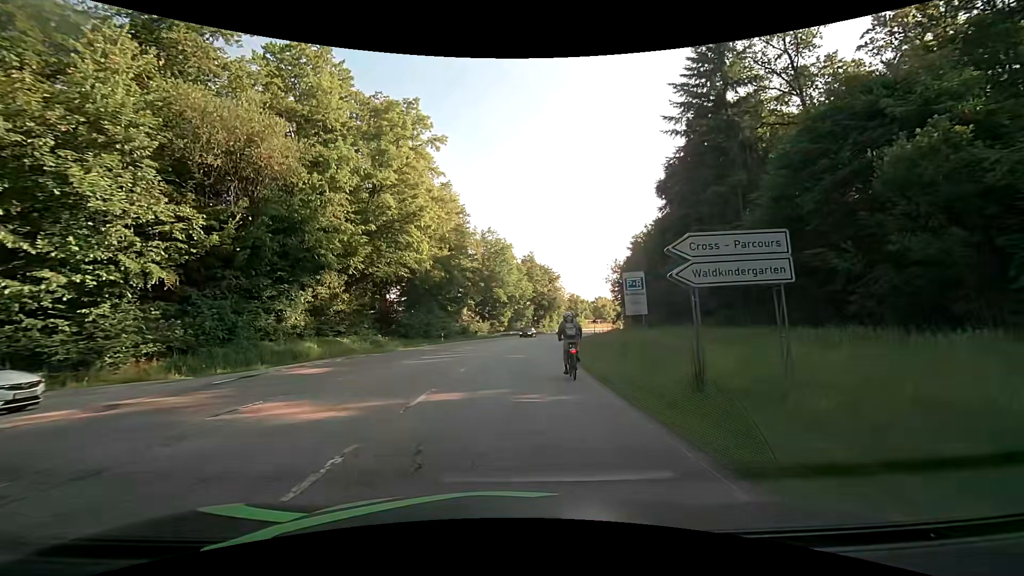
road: secondary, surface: asphalt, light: Day
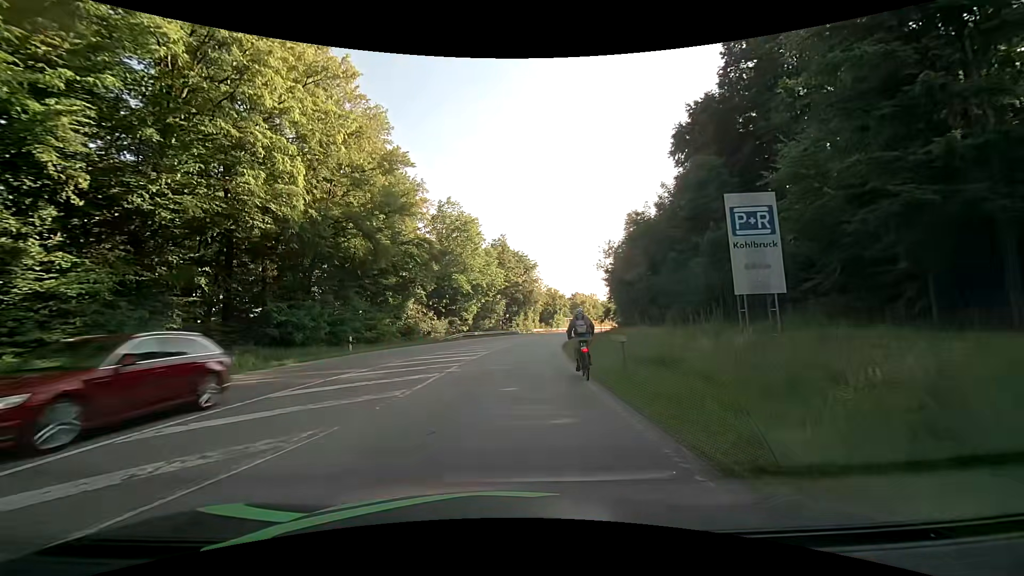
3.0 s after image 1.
(+0.8, +21.2) m; +4°
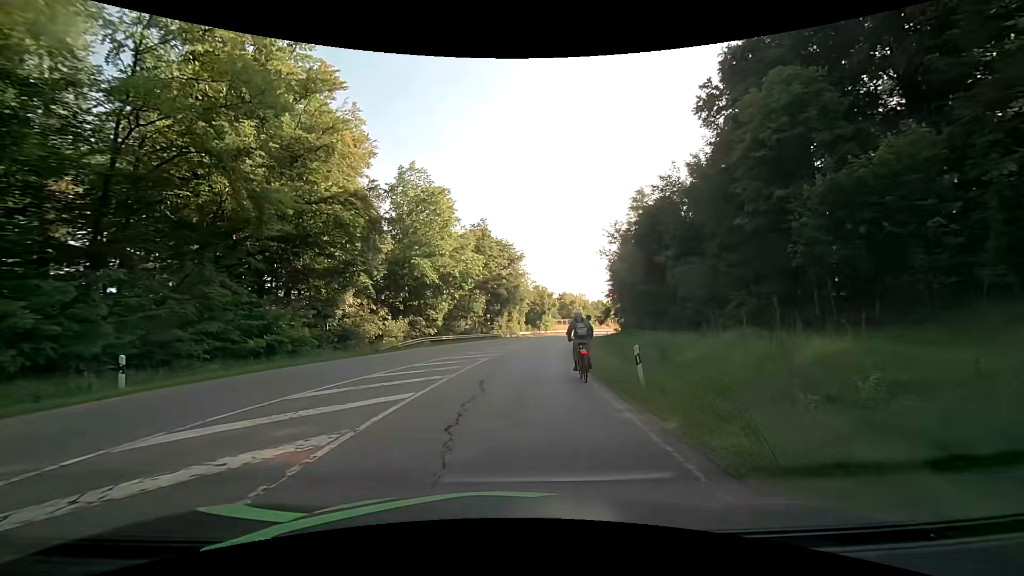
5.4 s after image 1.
(+0.2, +16.0) m; +2°
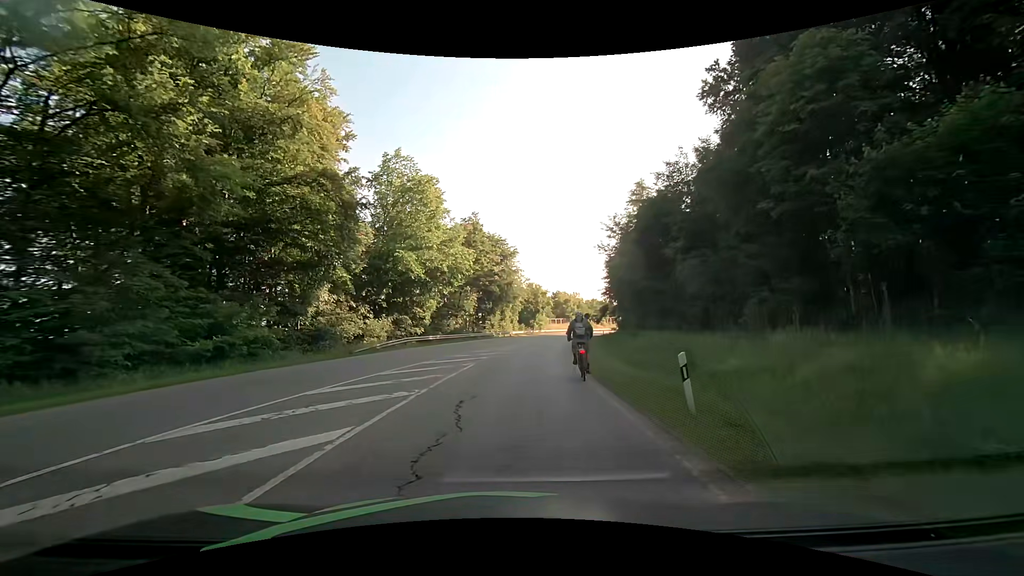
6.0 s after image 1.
(0.0, +3.8) m; 0°
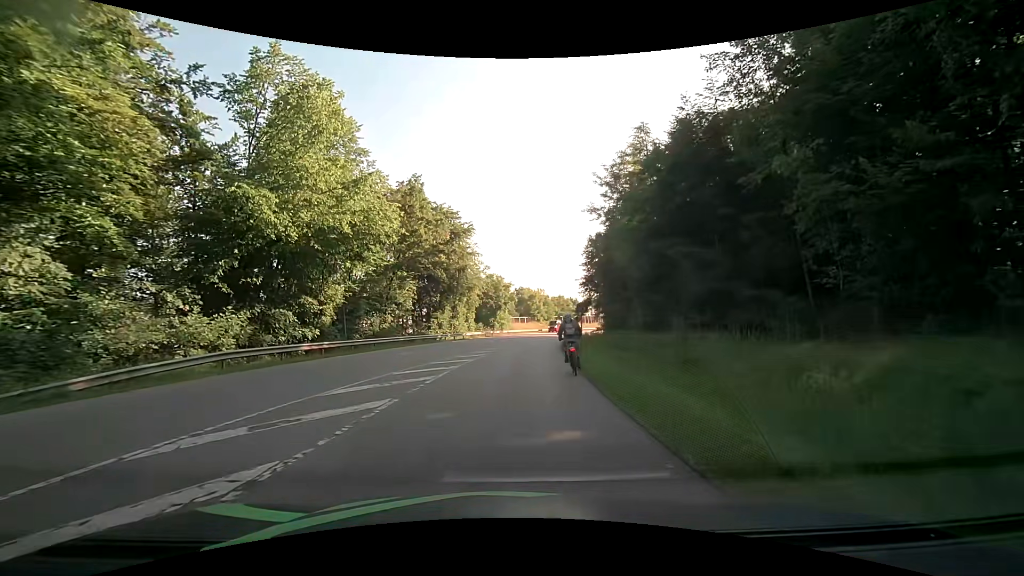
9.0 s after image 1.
(+1.2, +19.0) m; +6°
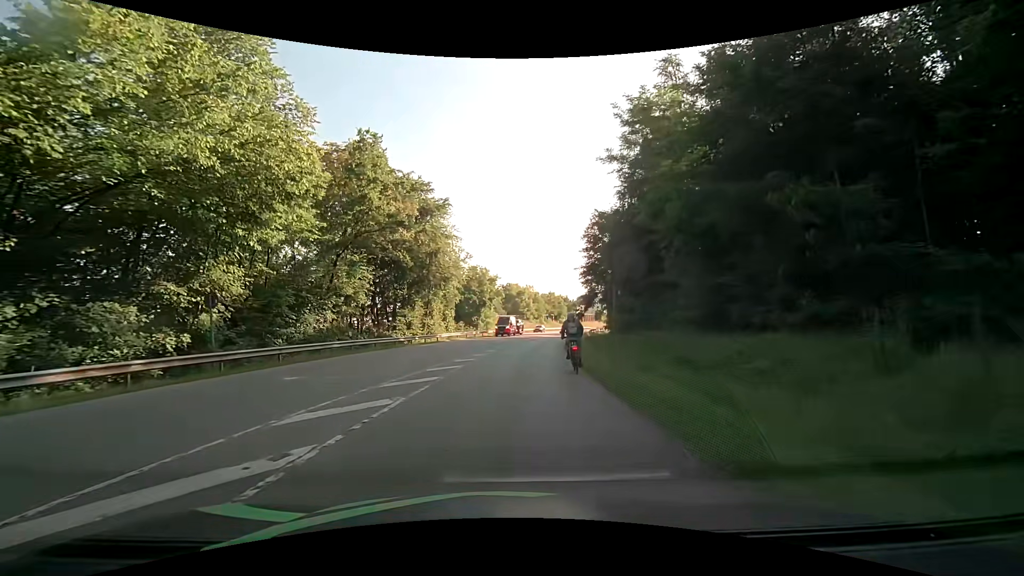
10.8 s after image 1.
(0.0, +12.2) m; +1°
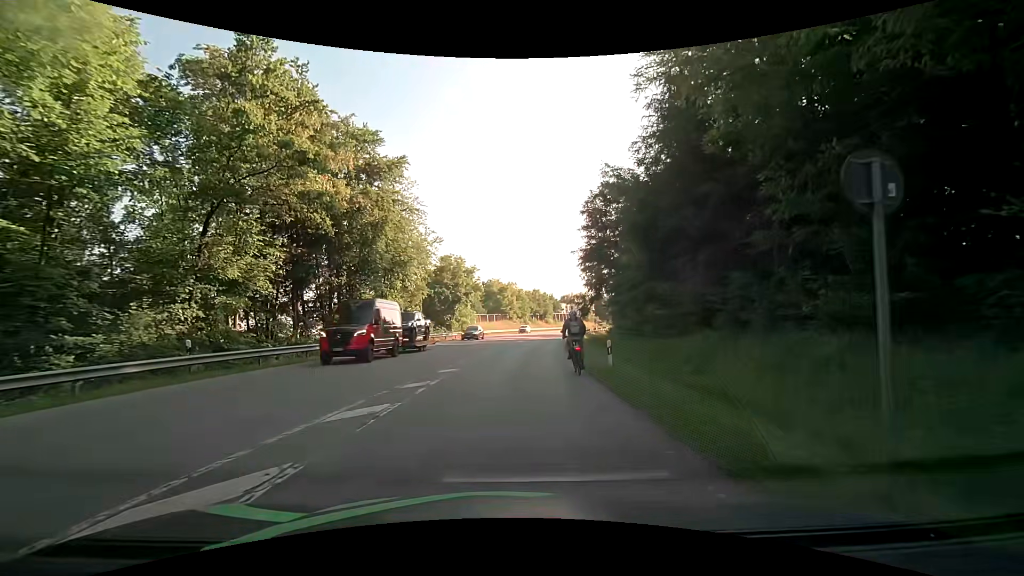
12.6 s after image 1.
(+0.2, +13.1) m; +2°
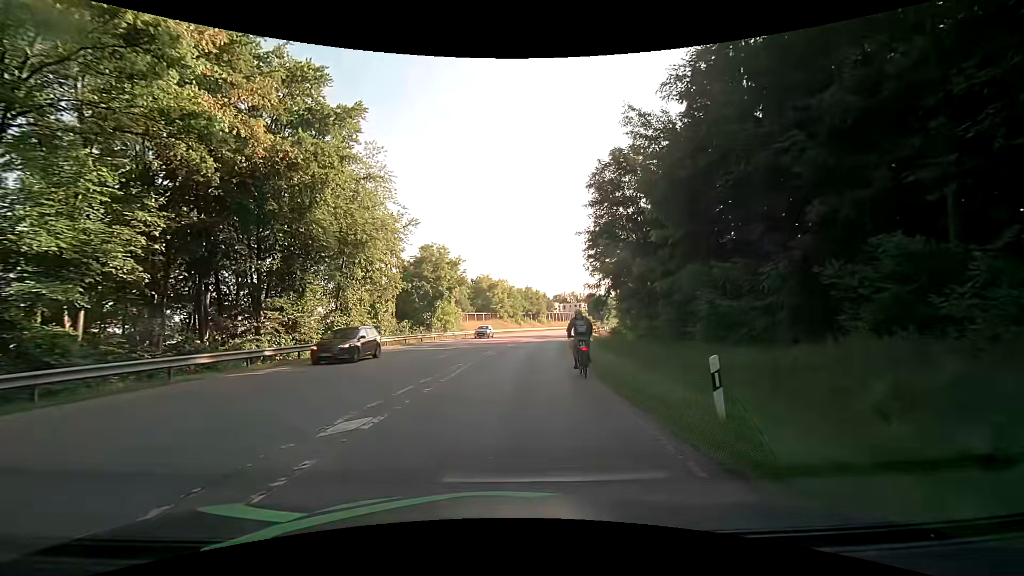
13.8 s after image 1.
(+0.1, +8.9) m; +1°
(0, +10) (0, +20) (+1, +30) (+2, +40) (+4, +50) (+5, +60) (+7, +70) (+9, +79) (+12, +89) (+14, +99) m
